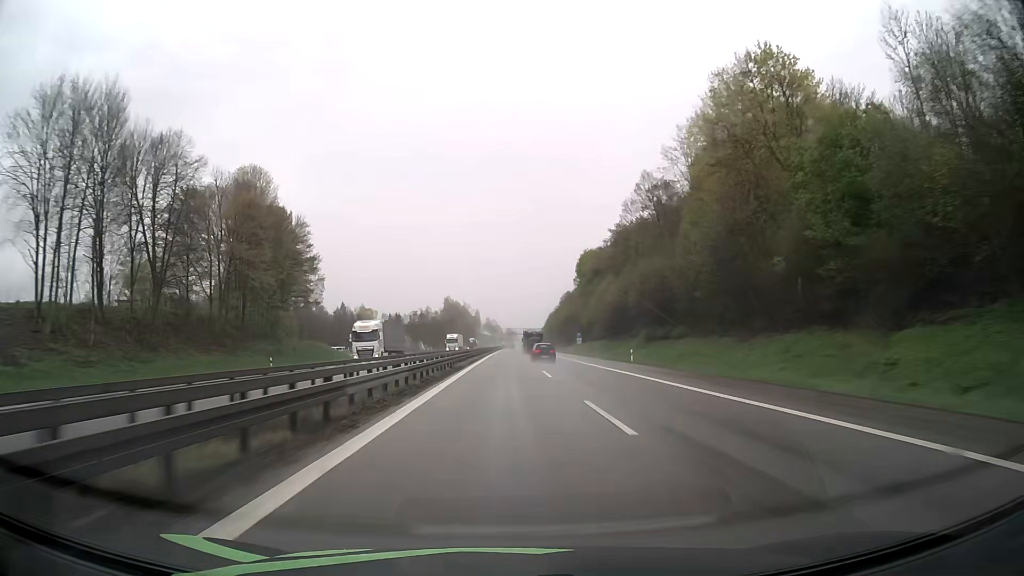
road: motorway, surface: asphalt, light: Day
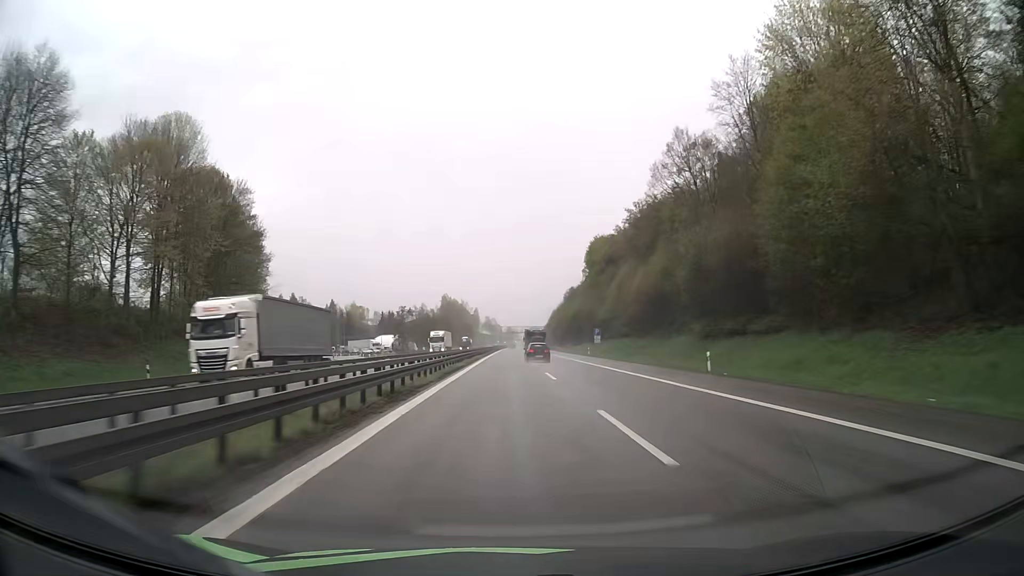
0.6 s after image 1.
(0.0, +20.7) m; 0°
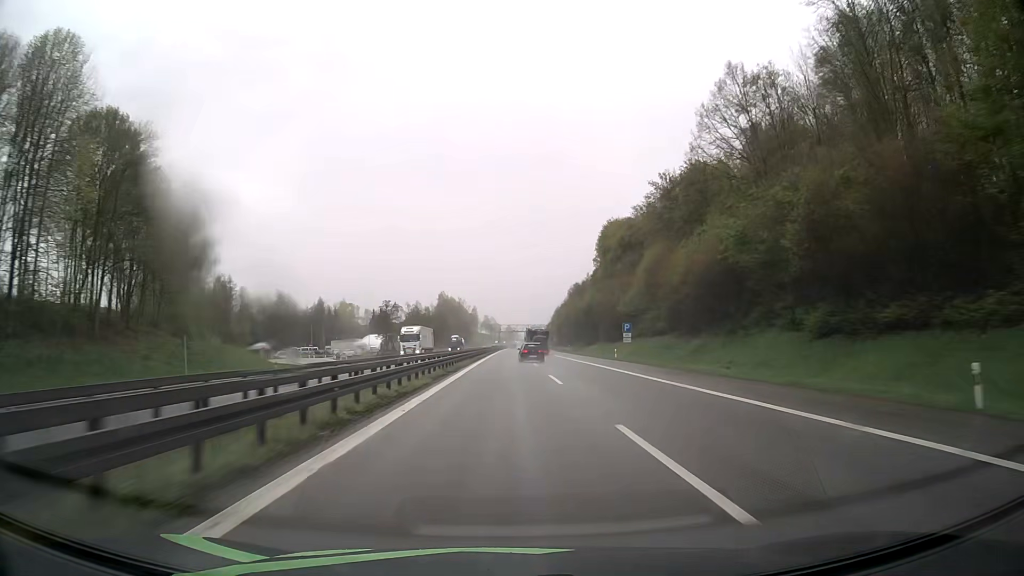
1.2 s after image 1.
(0.0, +20.7) m; 0°
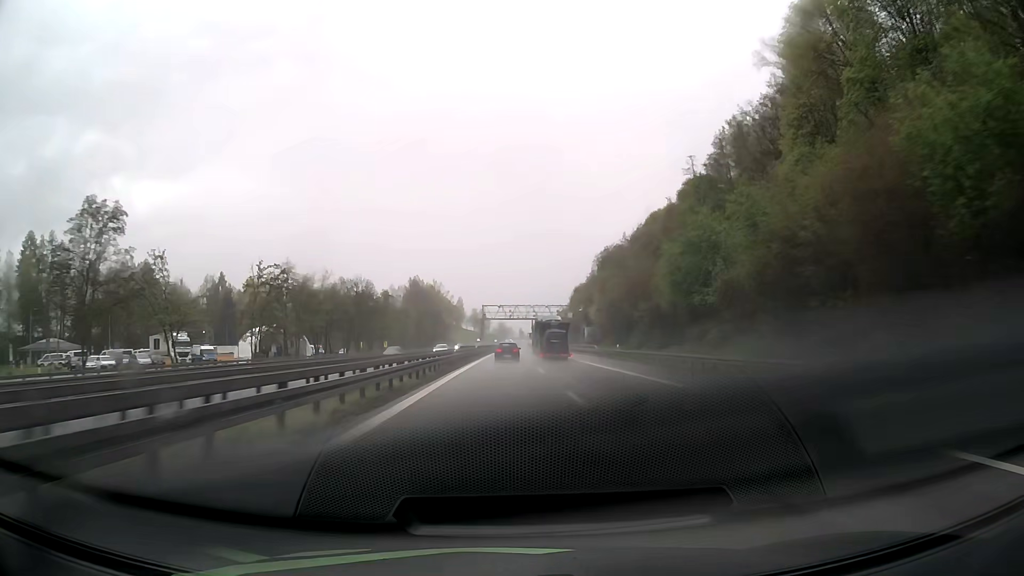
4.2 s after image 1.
(+0.6, +100.9) m; +1°
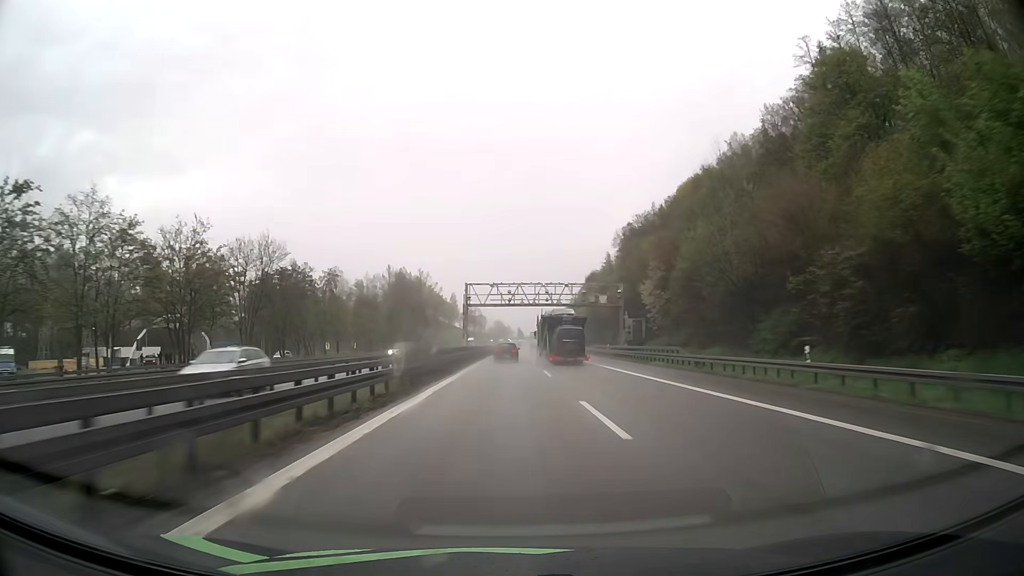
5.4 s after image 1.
(+0.1, +39.2) m; 0°
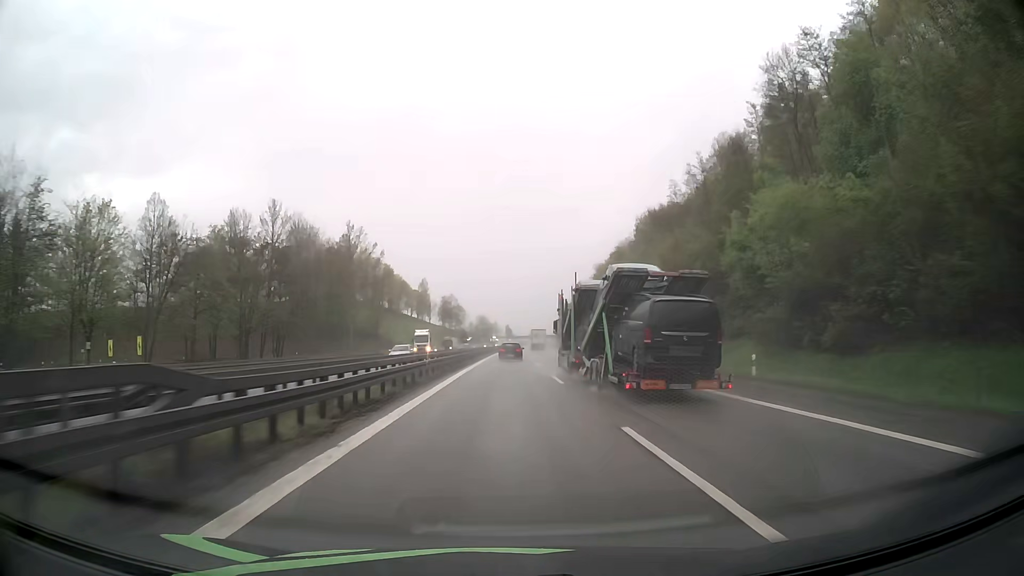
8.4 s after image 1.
(+0.8, +95.5) m; +1°
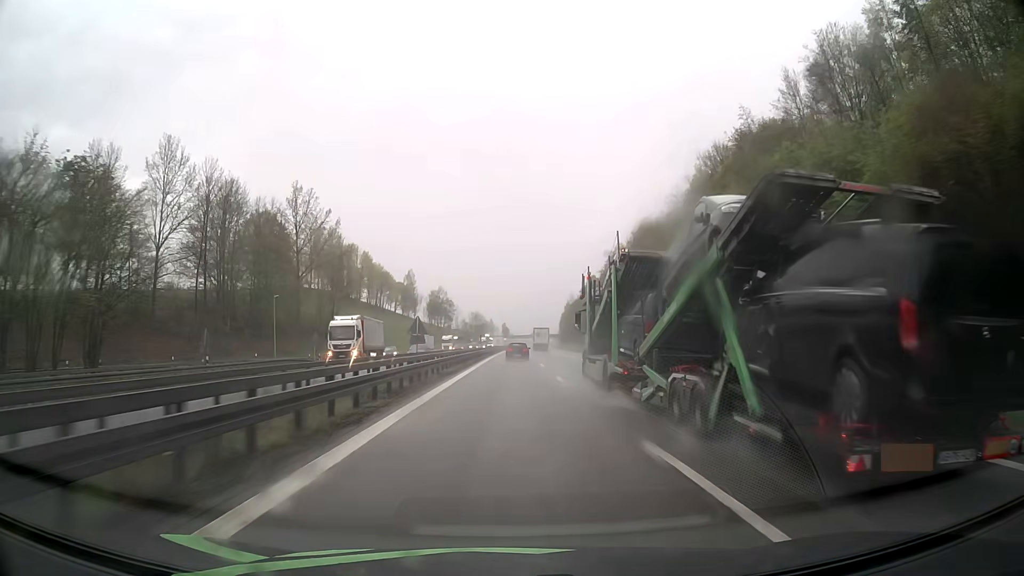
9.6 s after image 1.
(+0.1, +37.5) m; 0°
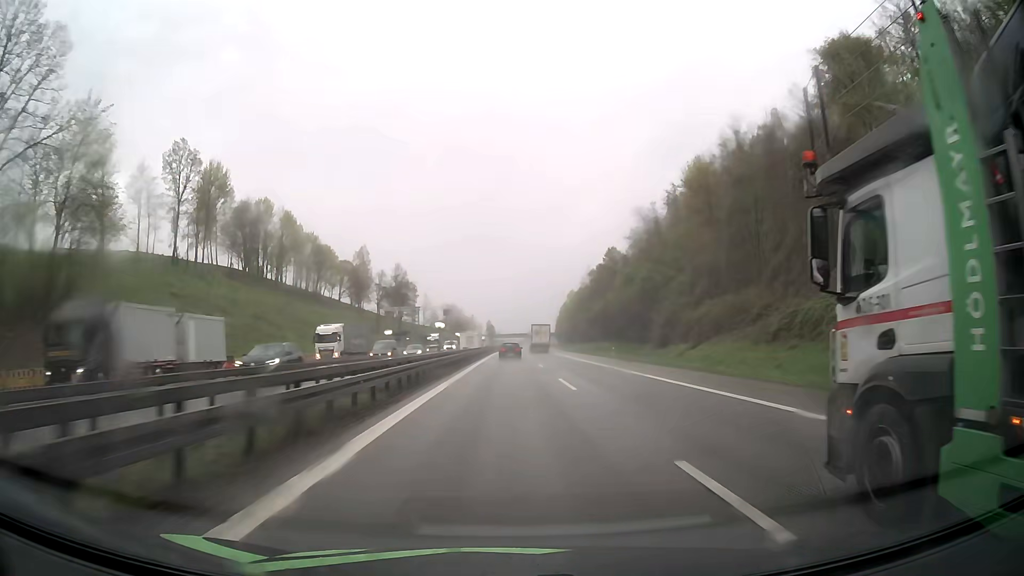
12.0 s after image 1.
(+0.7, +74.2) m; +1°
(0, +10) (0, +20) (0, +30) (0, +40) (0, +50) (0, +60) (0, +70) (+1, +80) (+1, +90) (+1, +100) m
